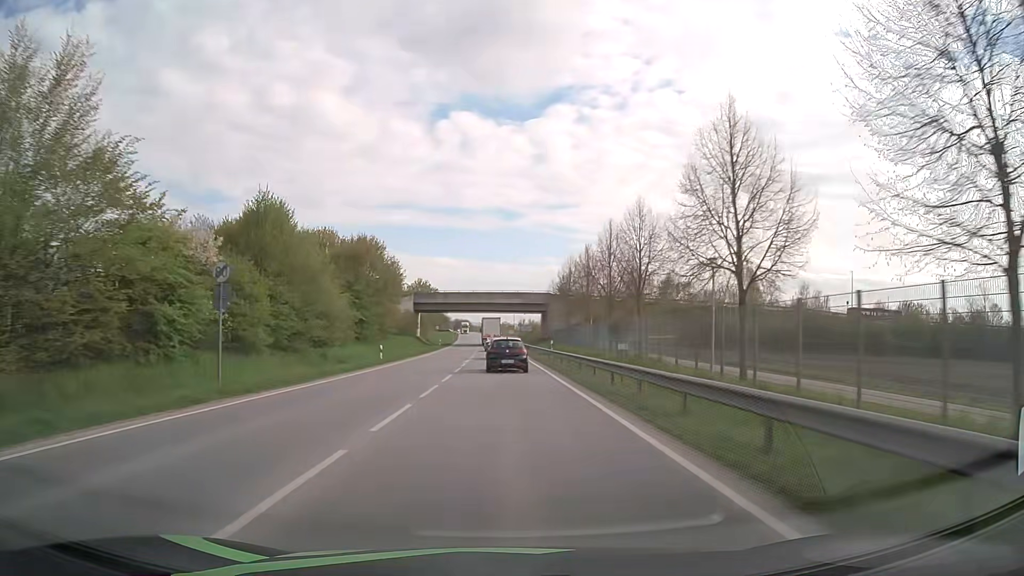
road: primary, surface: asphalt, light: Day
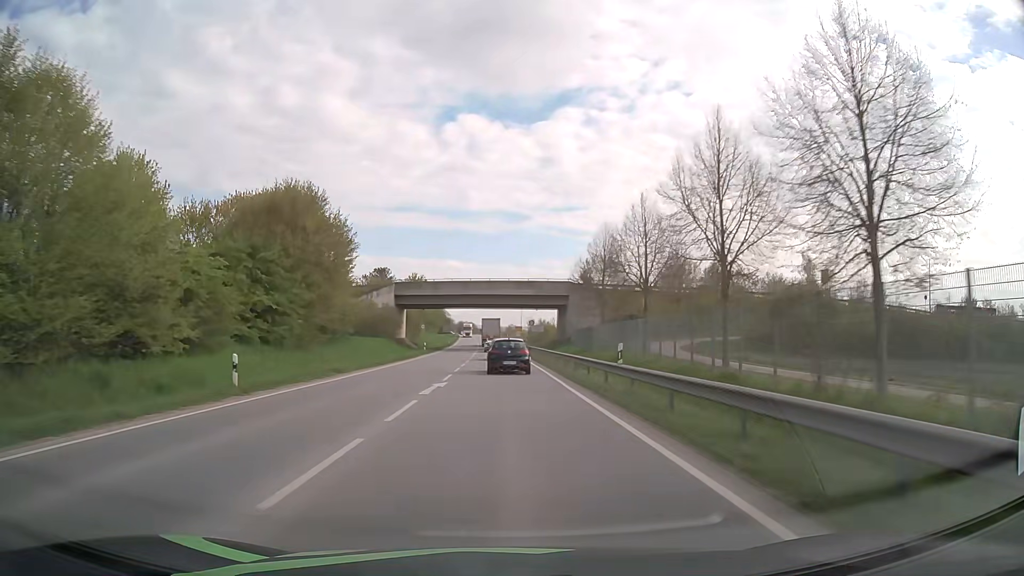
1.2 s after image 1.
(-0.1, +23.0) m; -1°
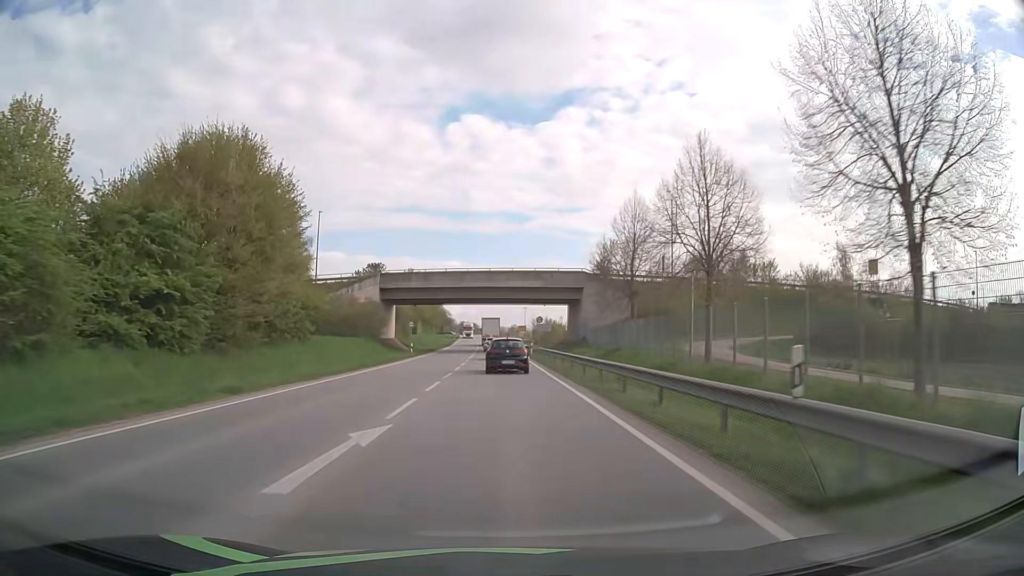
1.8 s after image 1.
(0.0, +11.3) m; 0°
(0, +10) (0, +20) (0, +30) (0, +40) (-1, +50) (-1, +60) (-1, +70) (-1, +80) (-1, +90) (-2, +100) m
